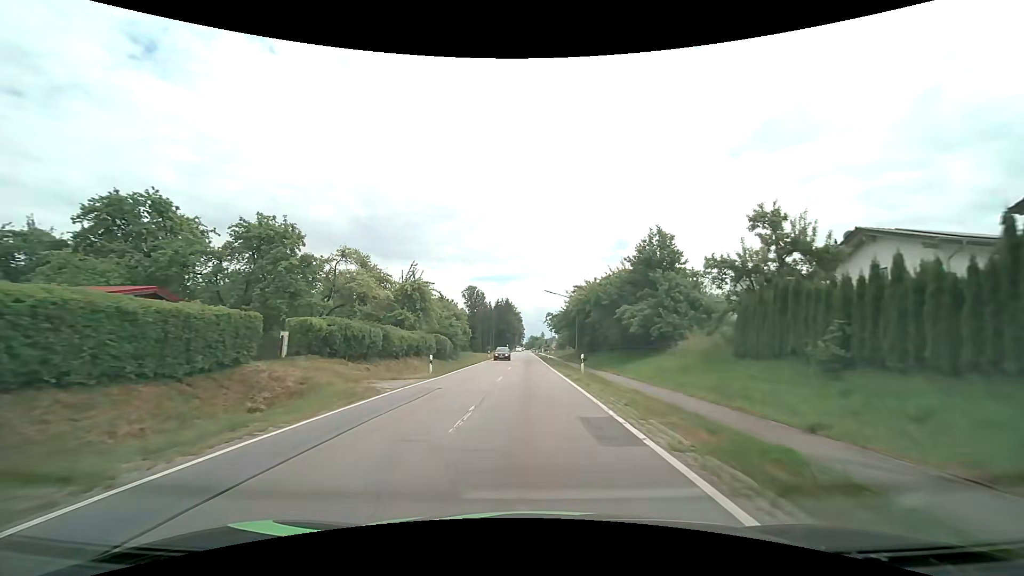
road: tertiary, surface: asphalt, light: Day
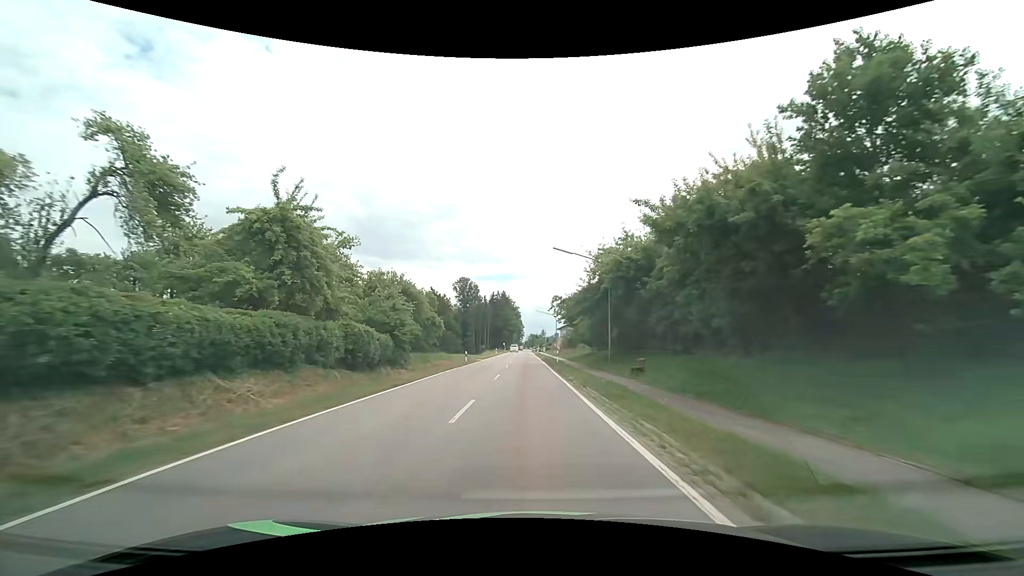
(-0.1, +23.1) m; 0°
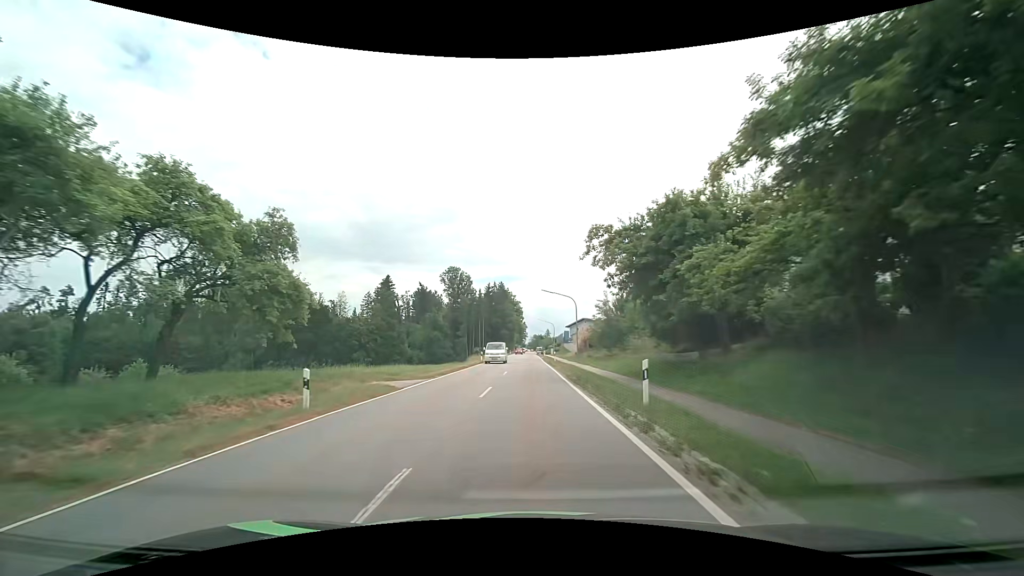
(-0.2, +31.3) m; 0°
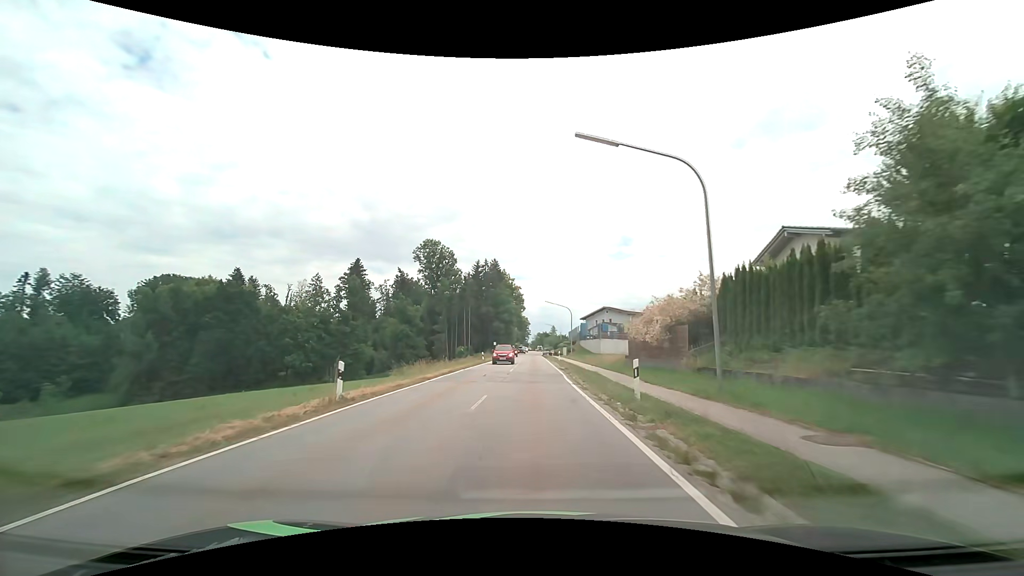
(-0.1, +39.2) m; 0°
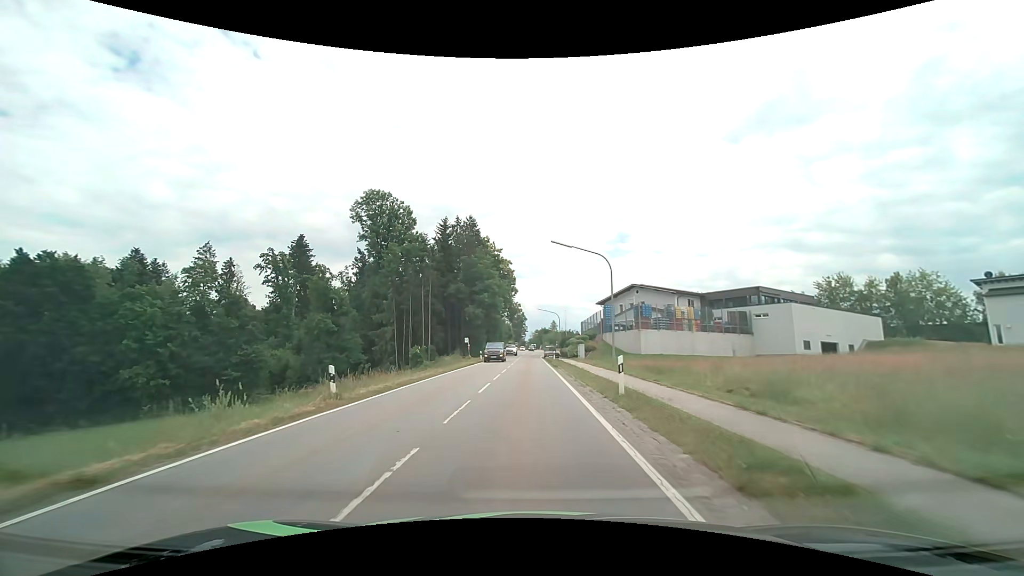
(+0.3, +37.8) m; 0°
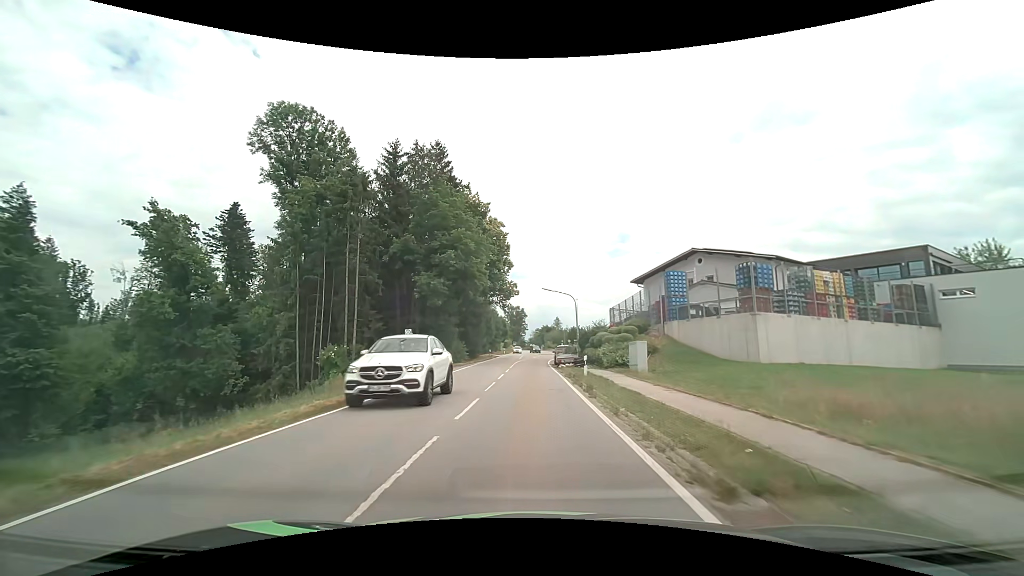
(-0.2, +29.3) m; 0°
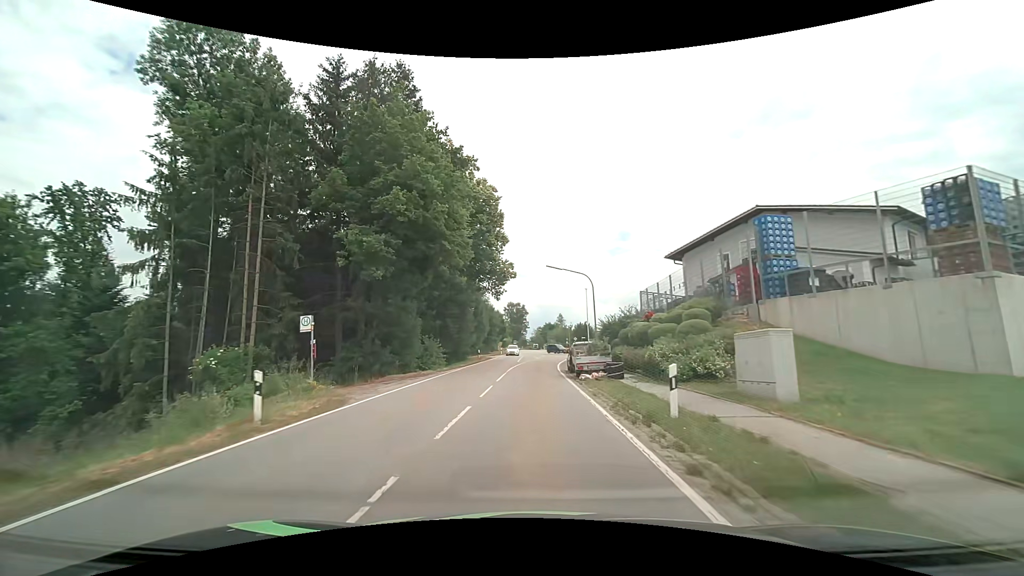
(0.0, +14.4) m; 0°
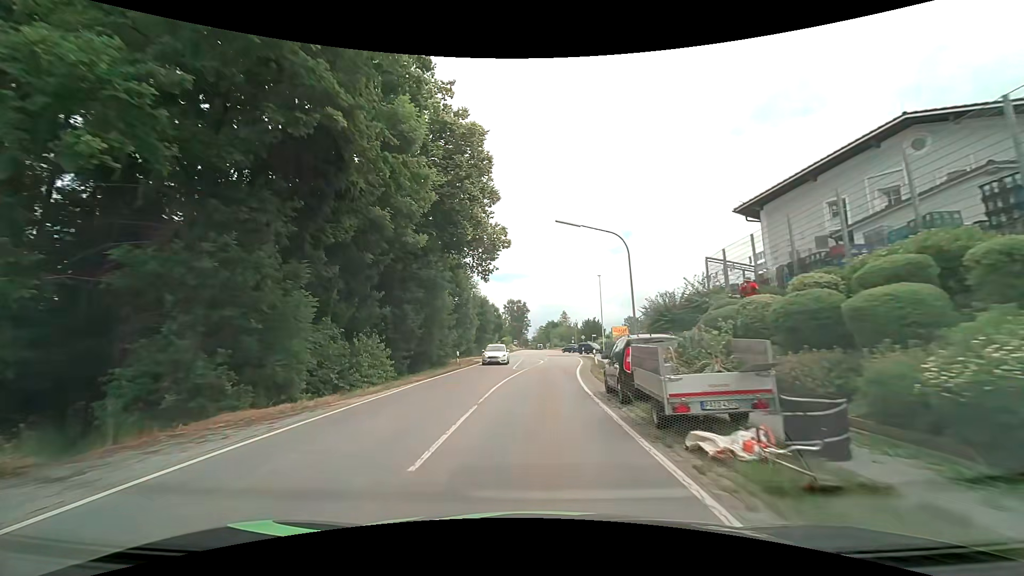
(0.0, +14.3) m; 0°
(0, +10) (0, +20) (+1, +30) (+2, +40) (+3, +50) (+3, +60) (+4, +70) (+4, +80) (+4, +90) (+4, +100) m
